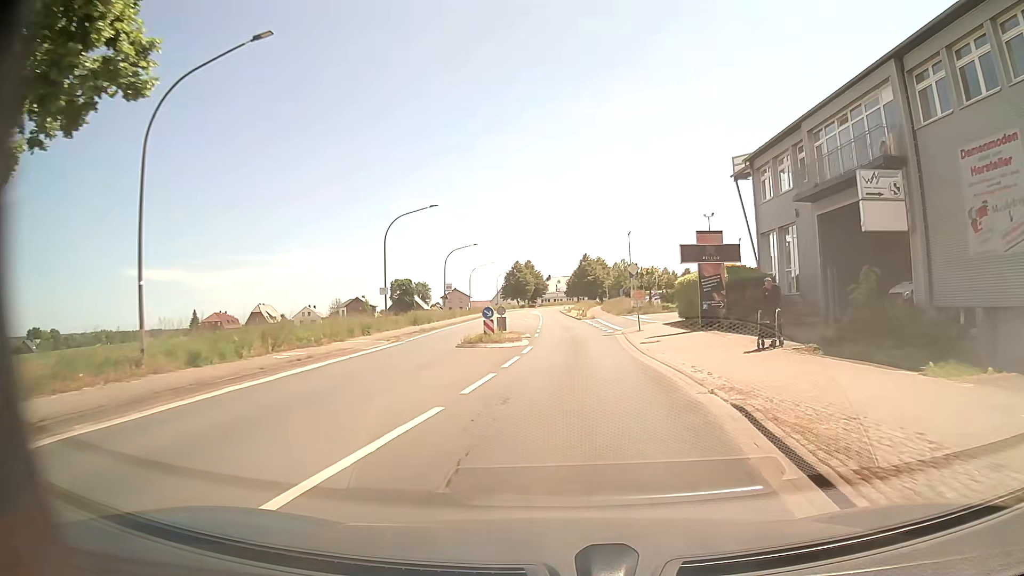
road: primary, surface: asphalt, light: Day
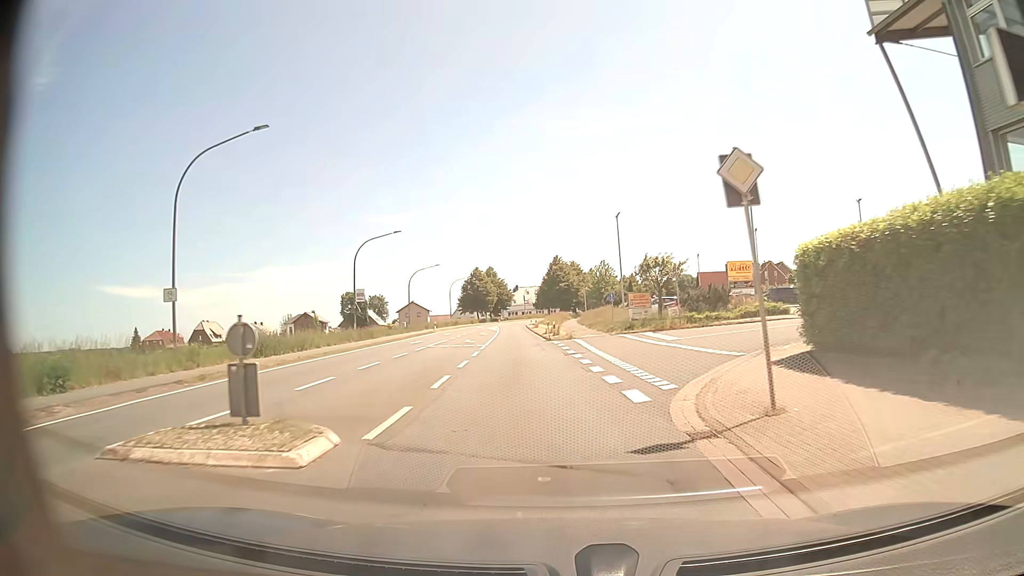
(+0.7, +22.8) m; +2°
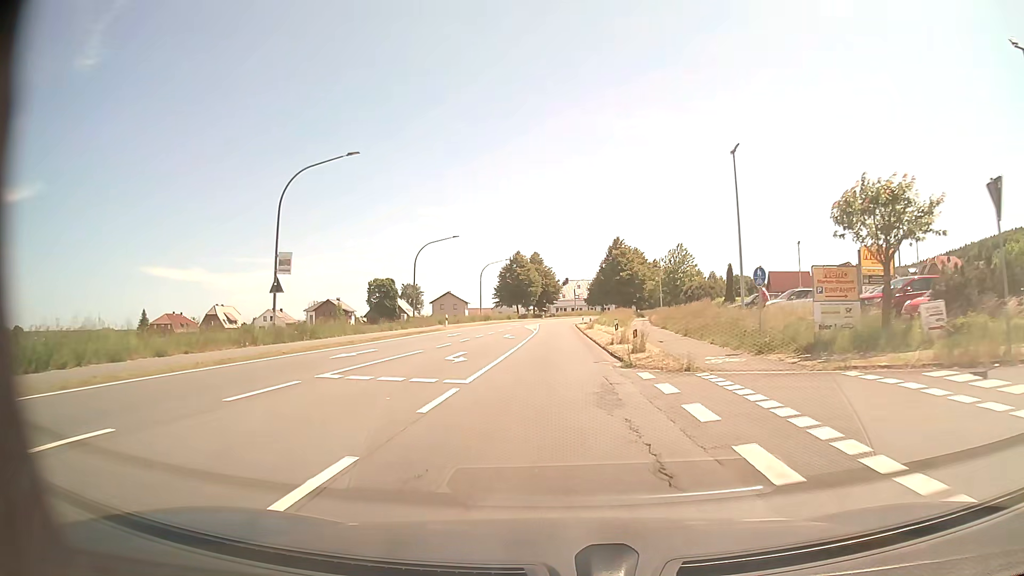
(-1.0, +22.7) m; -4°
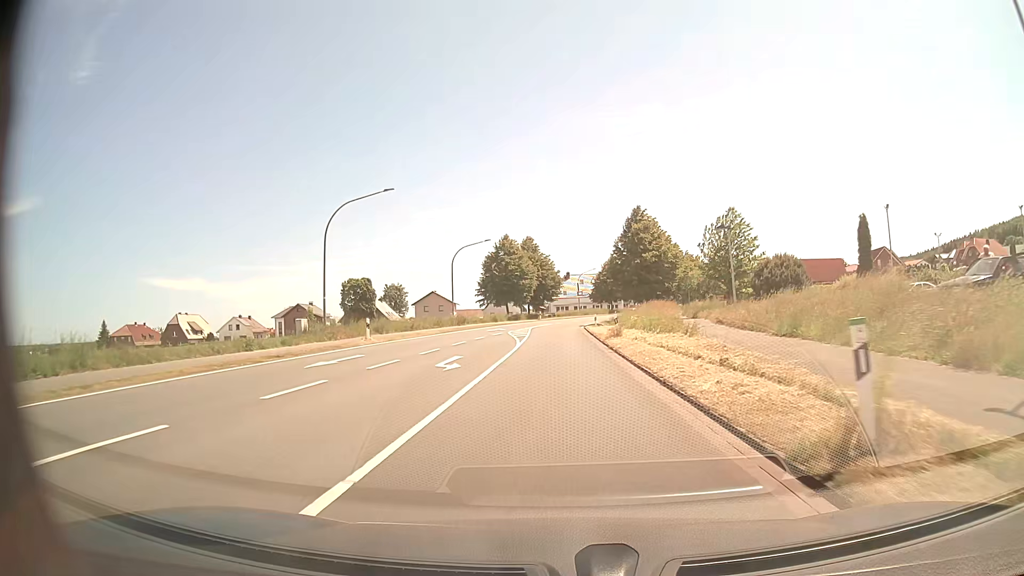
(0.0, +22.8) m; 0°
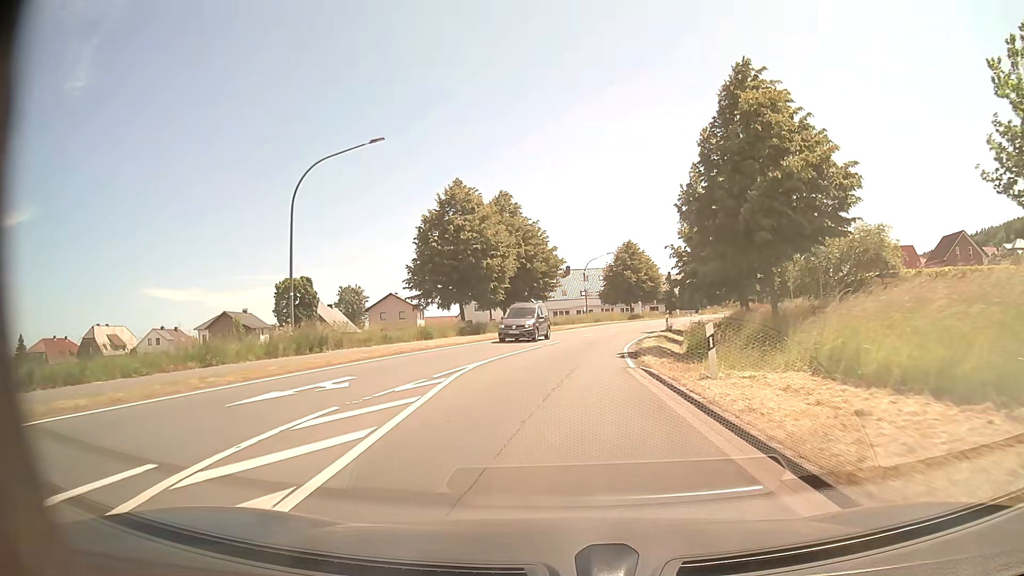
(-0.1, +37.9) m; 0°
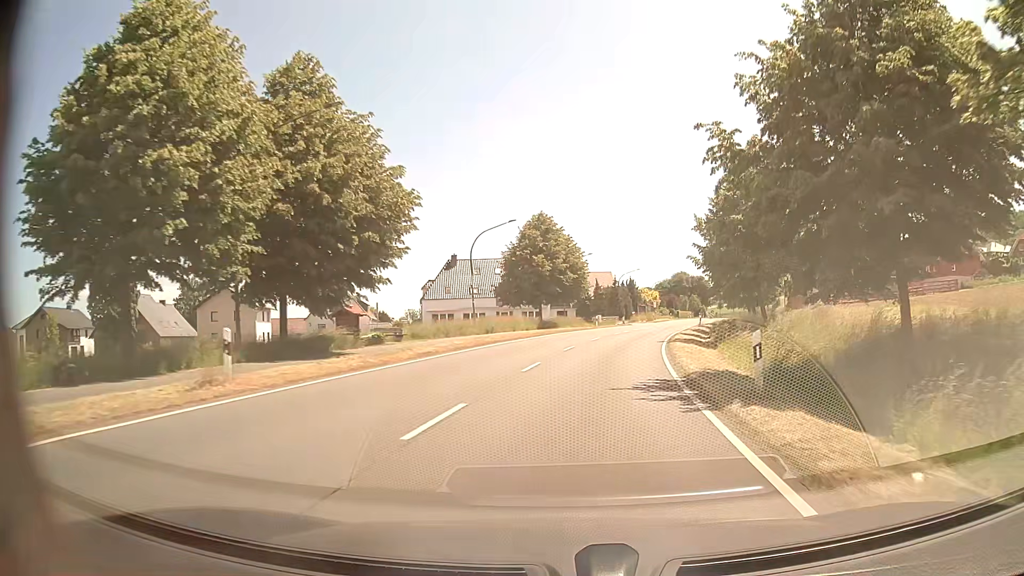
(+1.4, +30.2) m; +9°
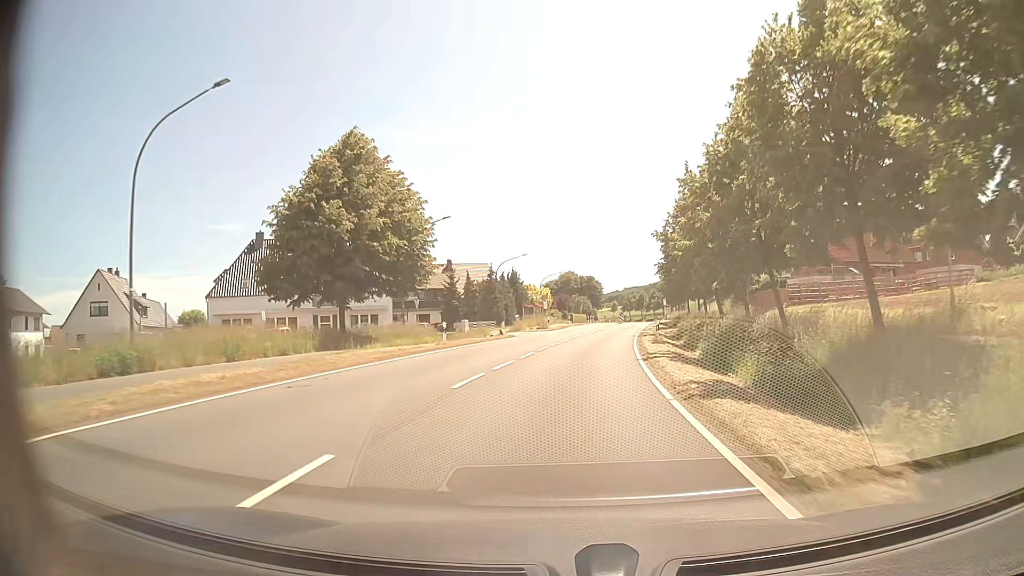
(+3.0, +30.3) m; +10°
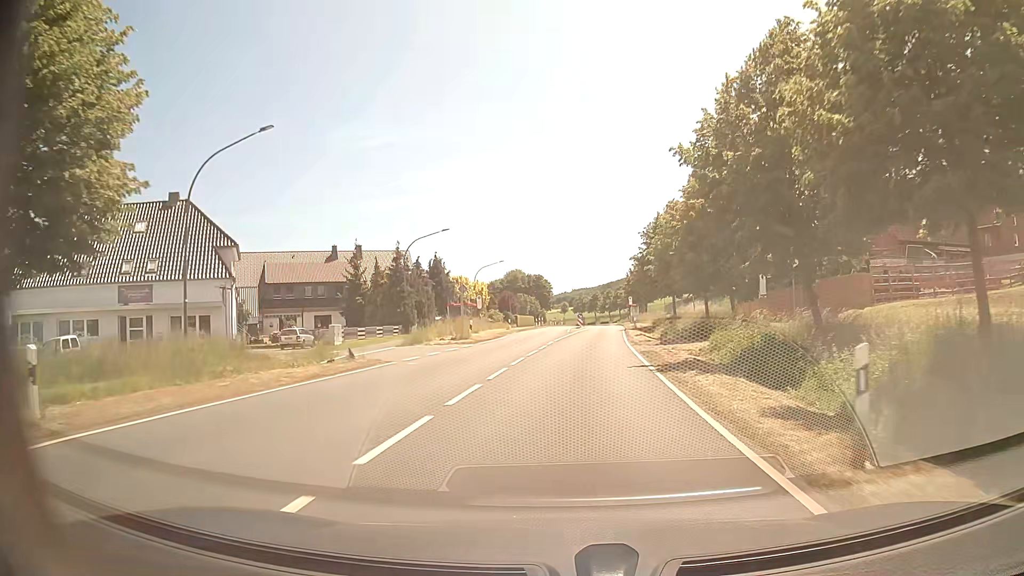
(+0.9, +22.8) m; +5°
(0, +10) (0, +20) (+1, +30) (+2, +40) (+3, +50) (+4, +60) (+4, +70) (+5, +80) (+6, +90) (+6, +100) m
